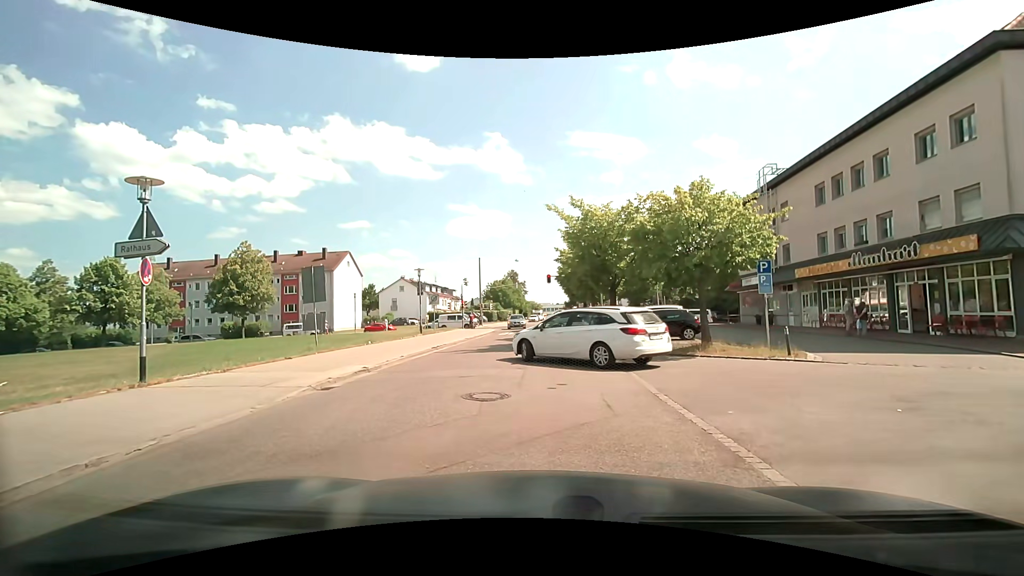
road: residential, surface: asphalt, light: Day
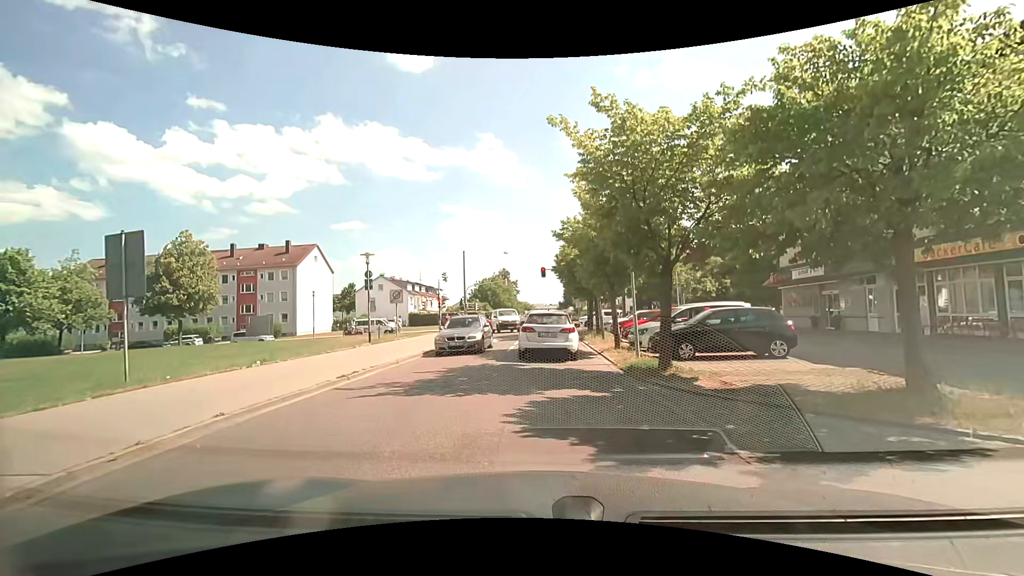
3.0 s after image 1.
(-0.4, +9.4) m; -2°
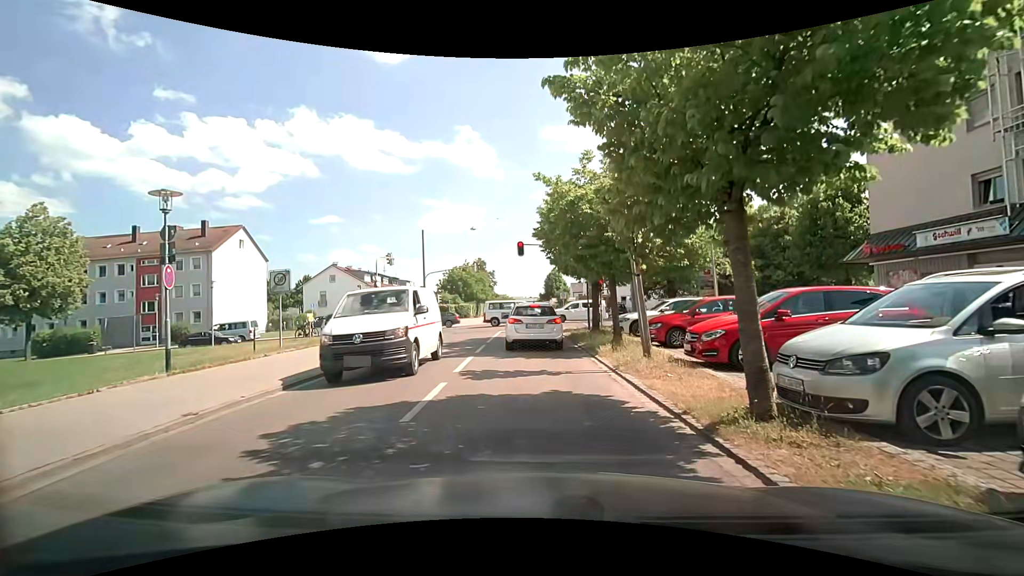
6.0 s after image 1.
(+0.1, +12.6) m; +1°
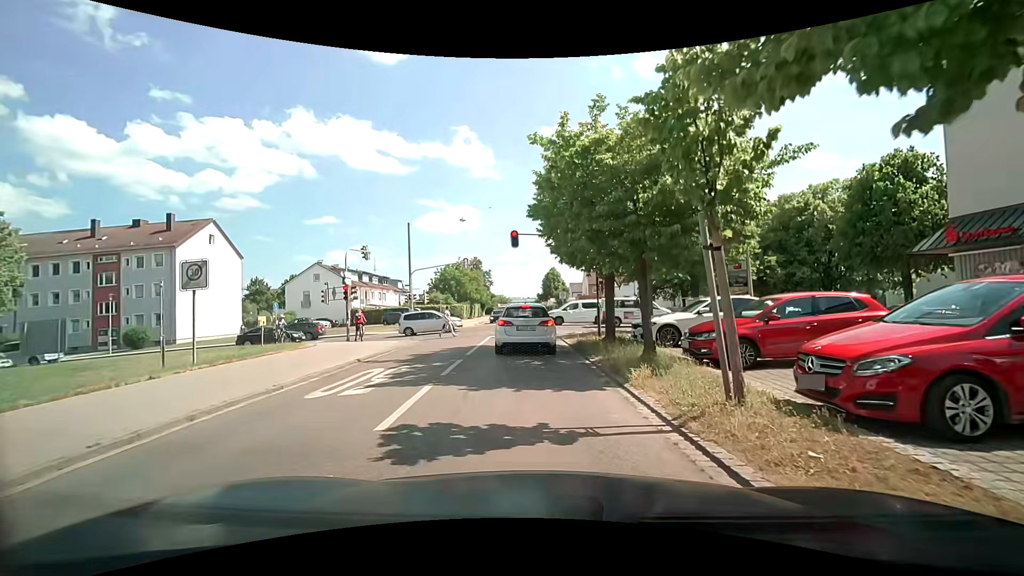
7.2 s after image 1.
(+0.1, +4.9) m; +1°
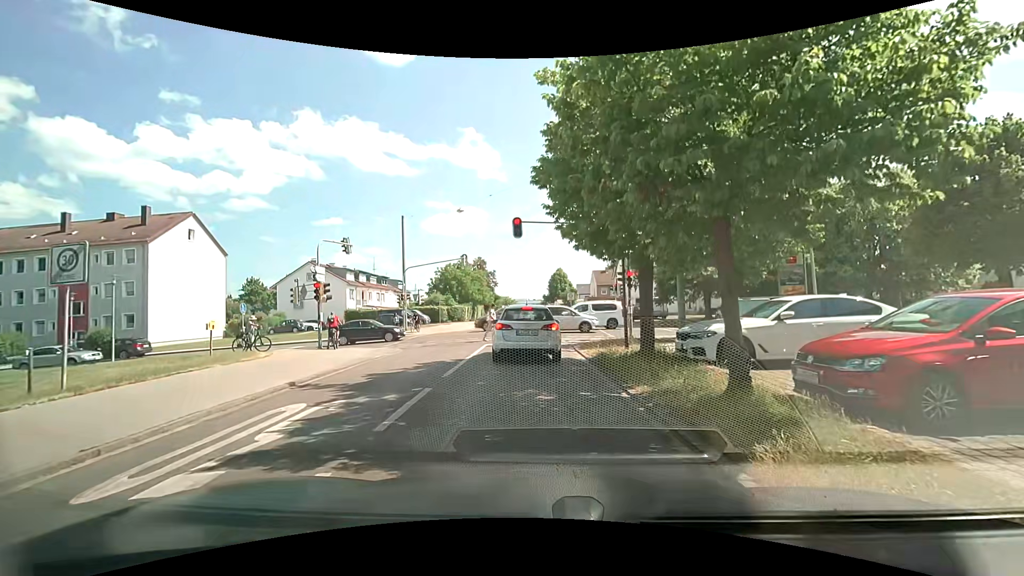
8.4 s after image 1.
(0.0, +4.4) m; -1°
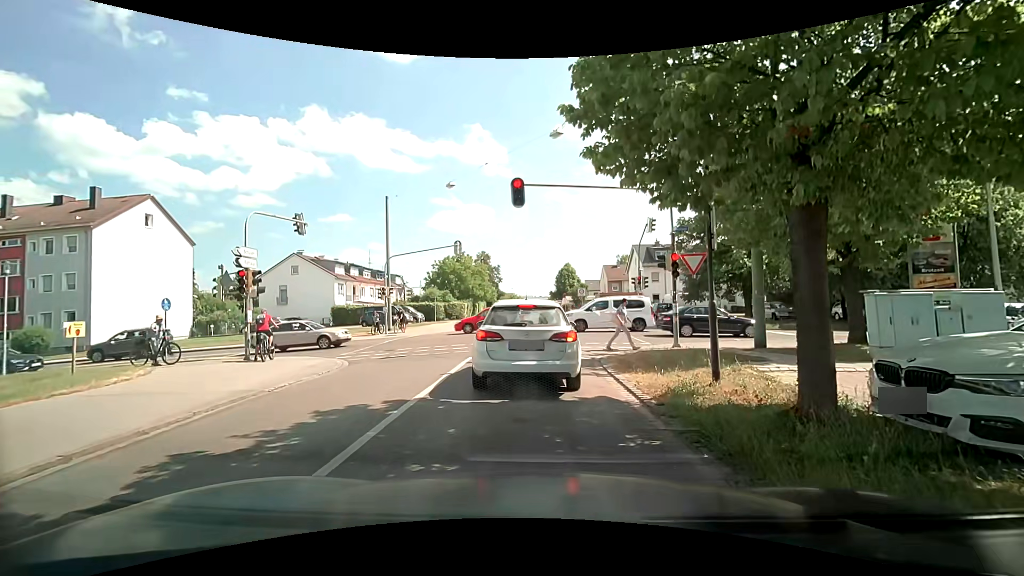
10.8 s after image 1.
(+0.1, +6.4) m; -2°
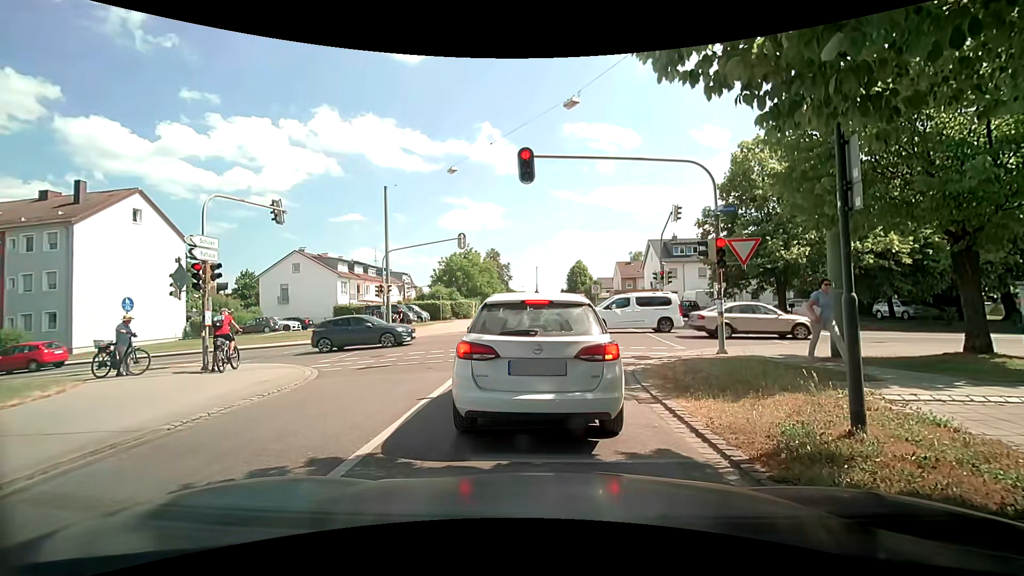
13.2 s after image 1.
(+0.1, +2.8) m; +1°
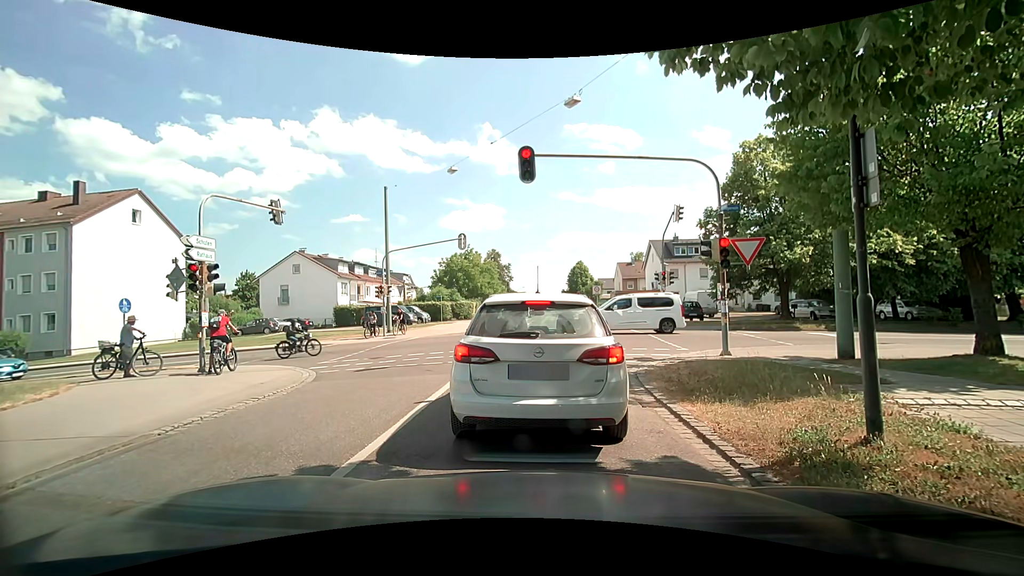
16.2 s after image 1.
(0.0, +0.3) m; 0°
